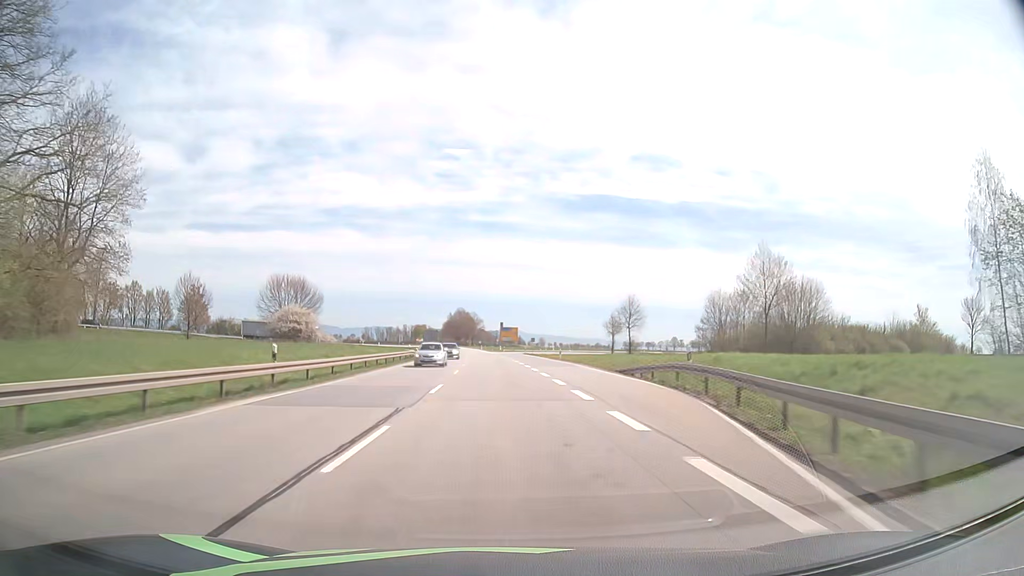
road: primary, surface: asphalt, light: Day
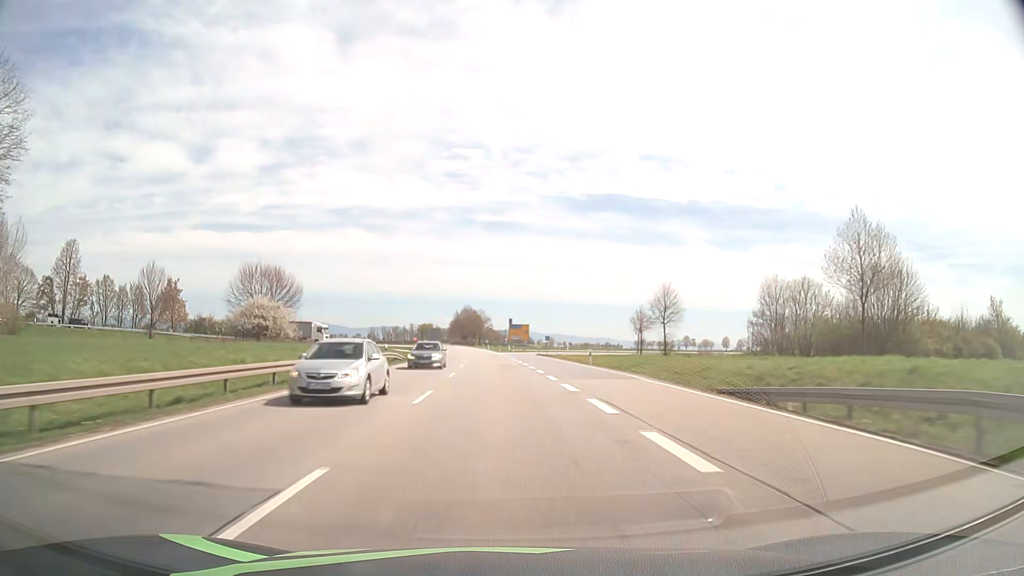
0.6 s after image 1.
(-0.1, +15.8) m; -1°
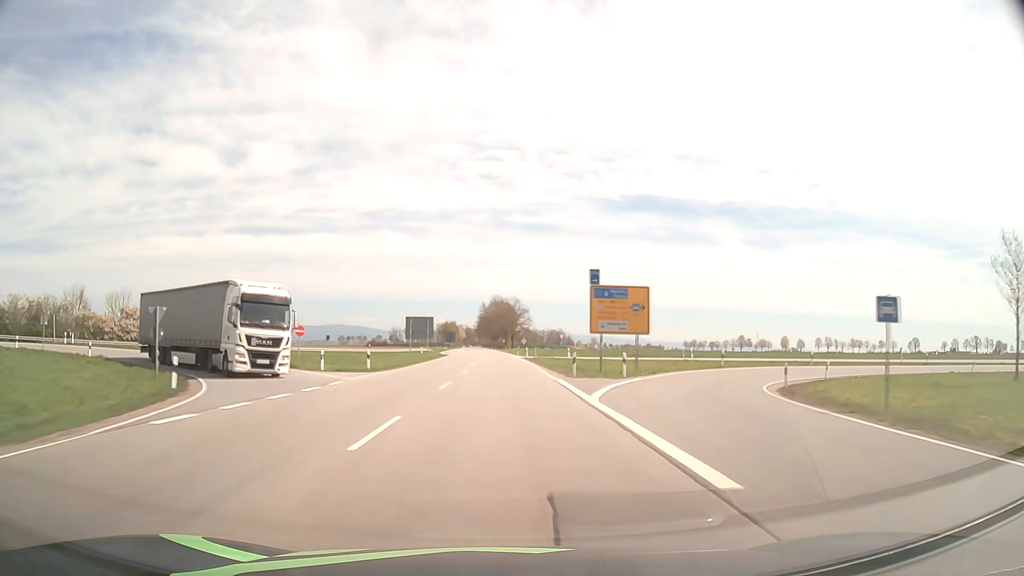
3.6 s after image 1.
(-2.2, +78.8) m; -3°
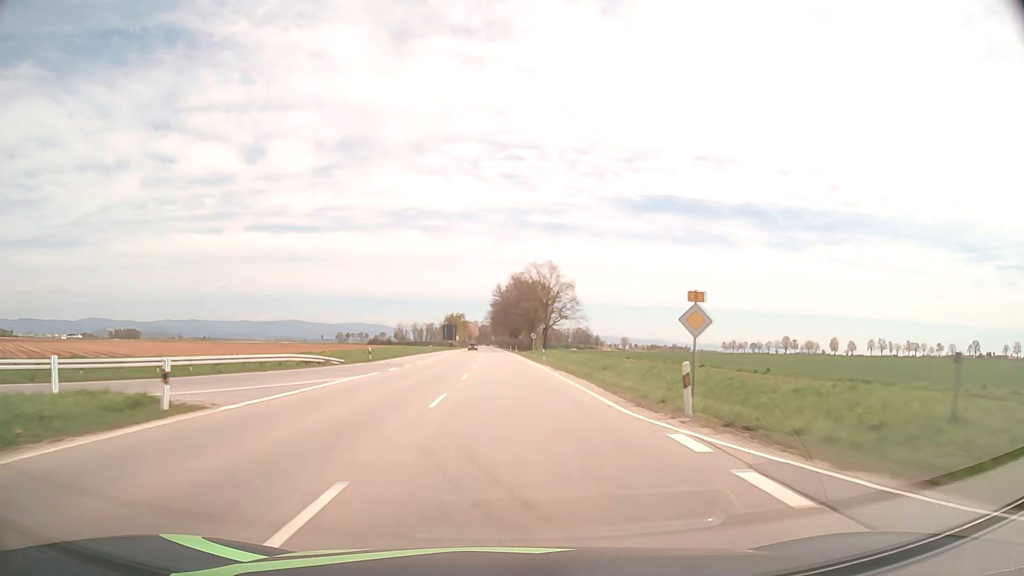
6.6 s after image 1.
(-1.3, +78.6) m; -2°
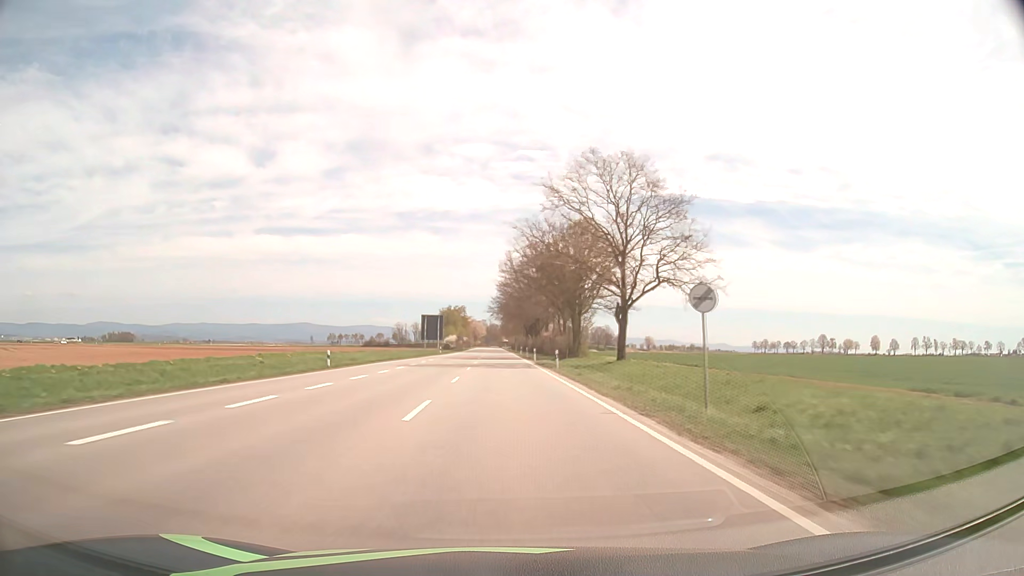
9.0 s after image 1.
(-0.6, +62.7) m; -1°
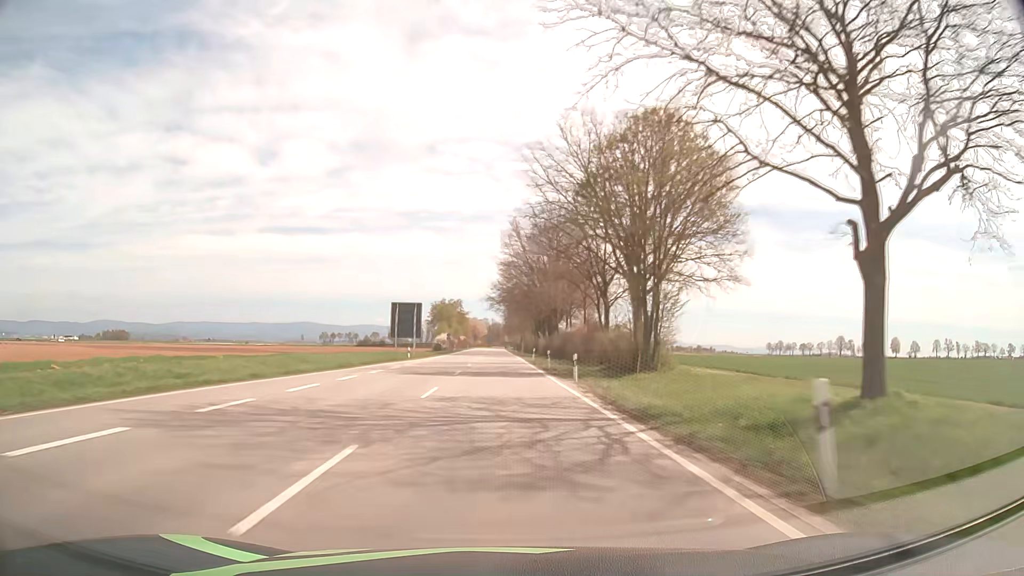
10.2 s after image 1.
(-0.1, +31.3) m; 0°
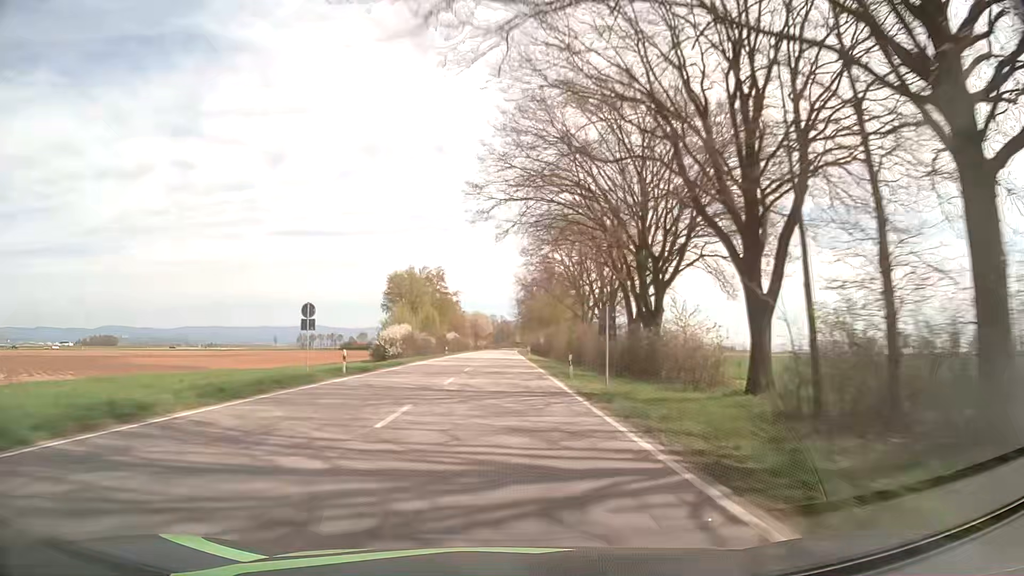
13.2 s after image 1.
(-0.5, +78.2) m; -1°
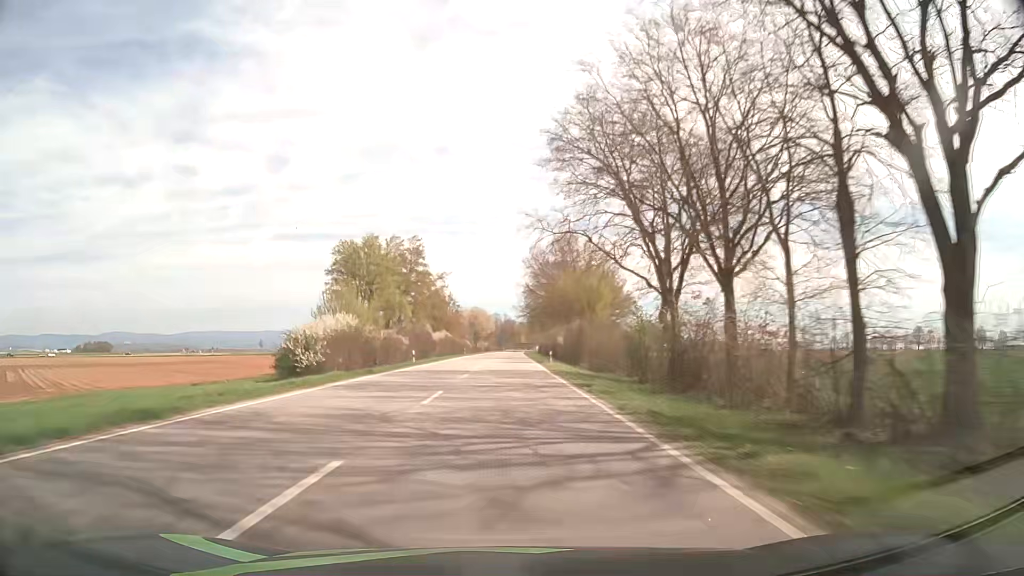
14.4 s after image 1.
(0.0, +31.3) m; 0°
(0, +10) (0, +20) (0, +30) (0, +40) (0, +50) (0, +60) (0, +70) (0, +80) (0, +90) (0, +100) m
